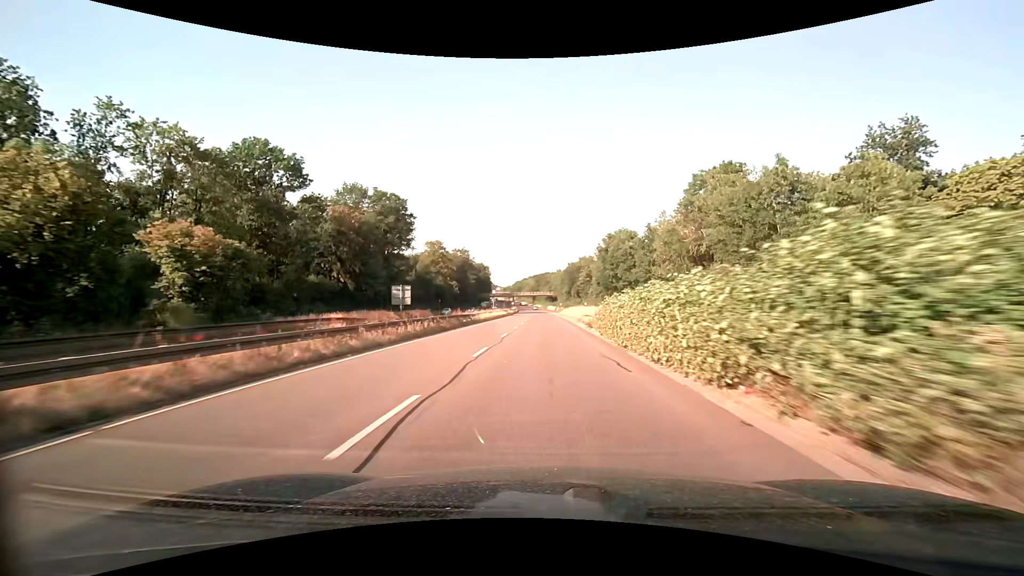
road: trunk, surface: asphalt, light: Day
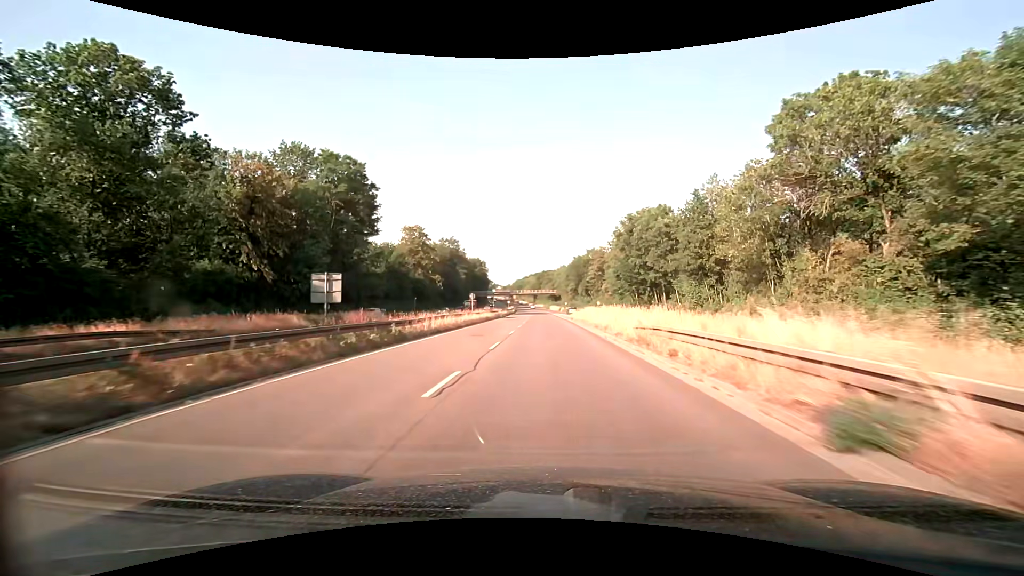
(0.0, +24.1) m; 0°
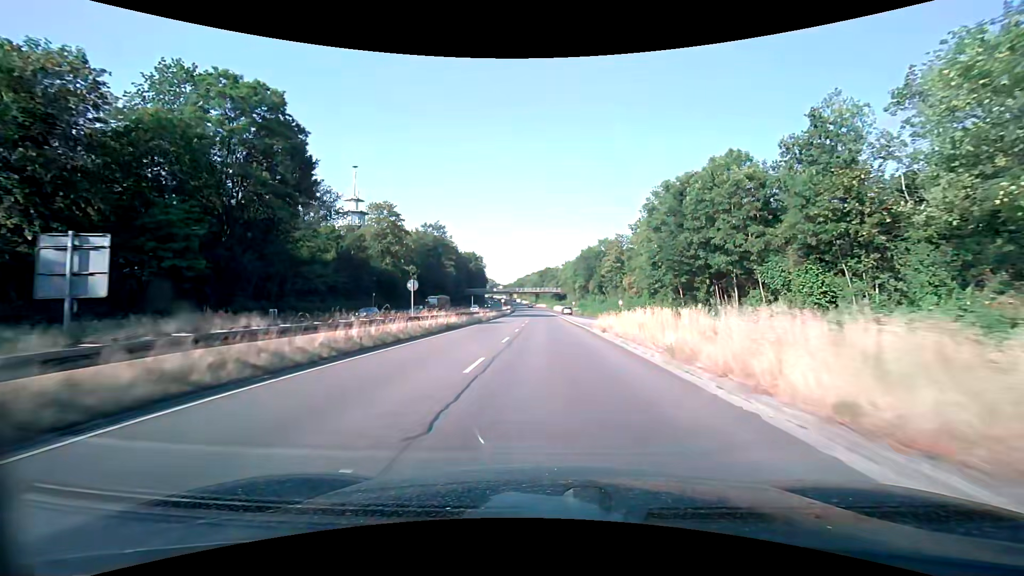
(-0.1, +24.3) m; 0°
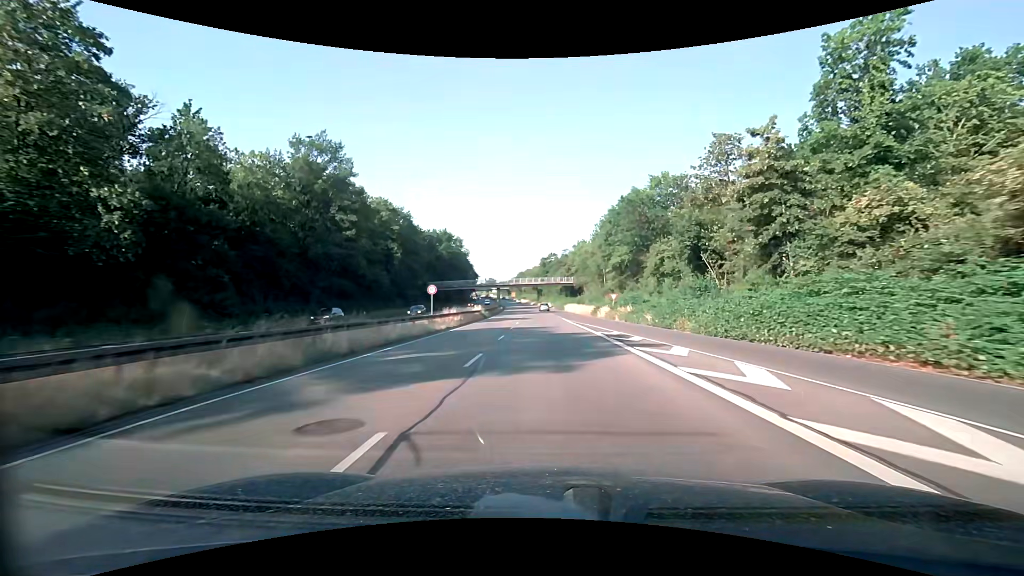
(-0.1, +61.8) m; -1°
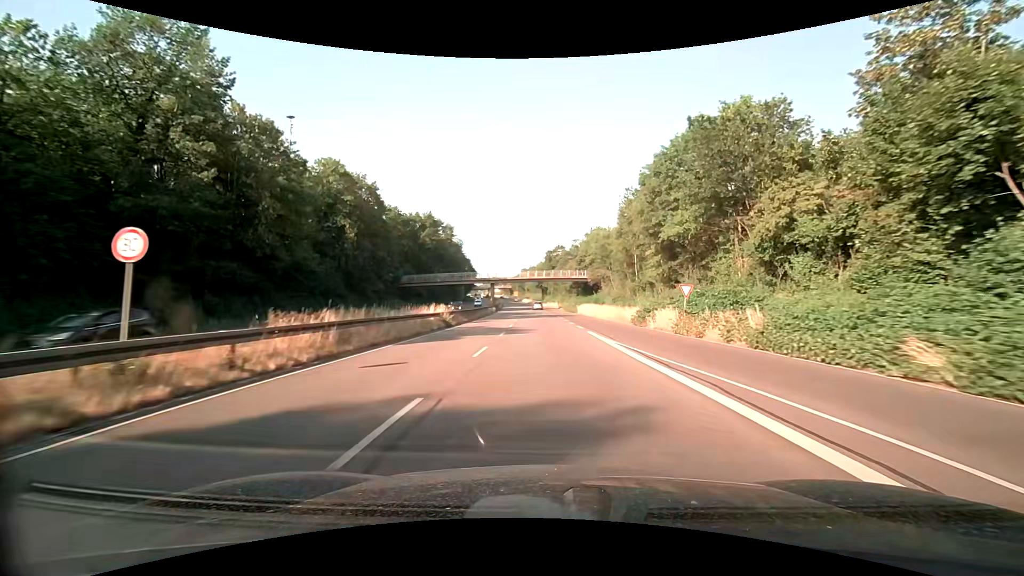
(-0.1, +25.0) m; 0°
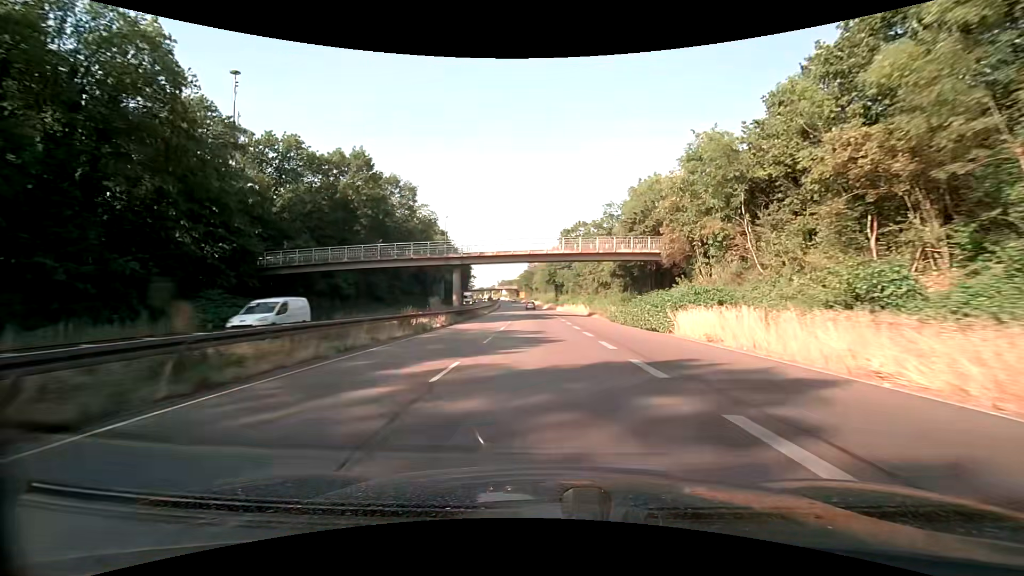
(-0.8, +49.2) m; -1°
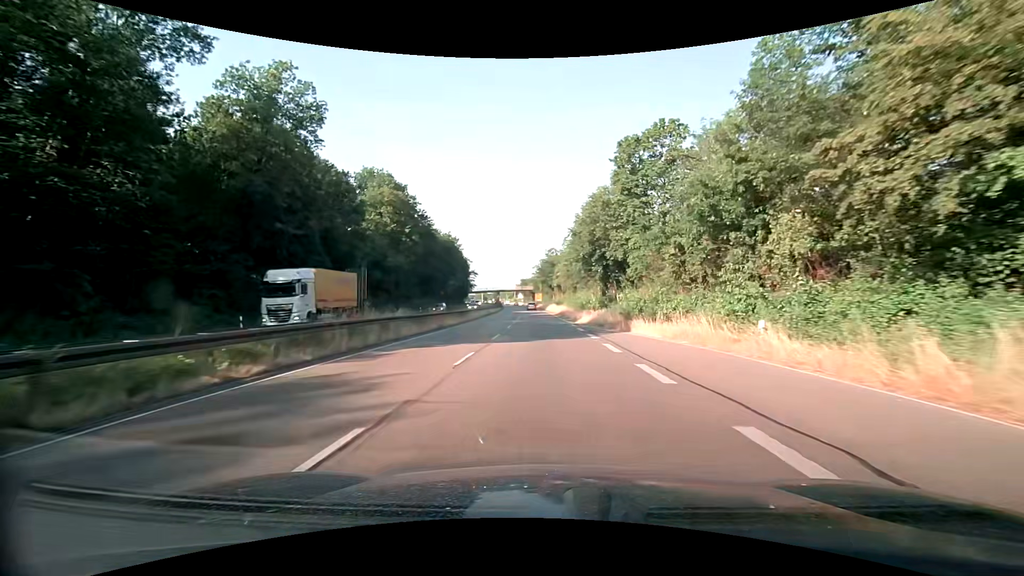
(-1.2, +60.3) m; -2°
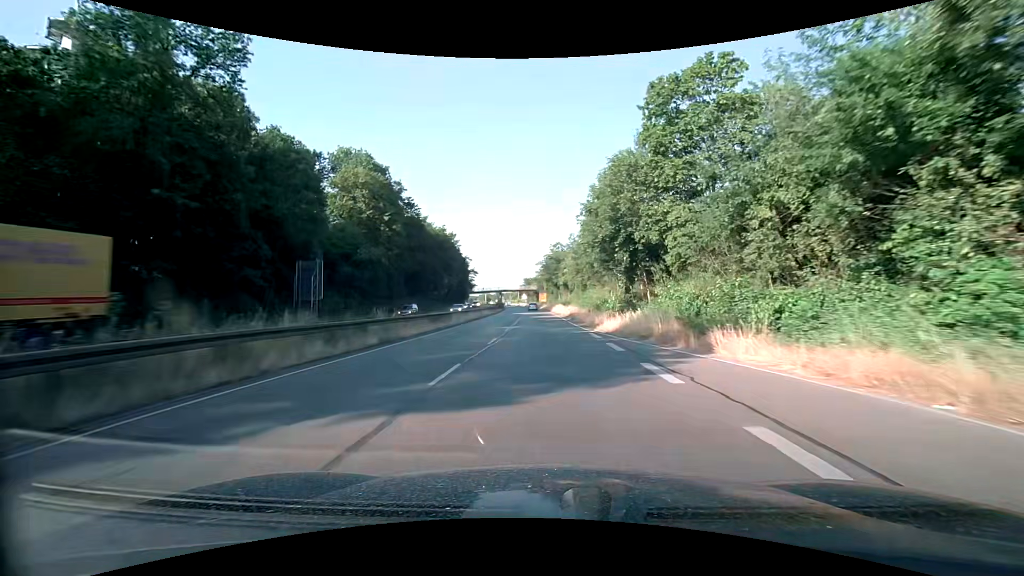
(-0.1, +12.0) m; -1°
(0, +10) (0, +20) (0, +30) (0, +40) (0, +50) (0, +60) (-1, +70) (-1, +80) (-1, +90) (-2, +100) m
